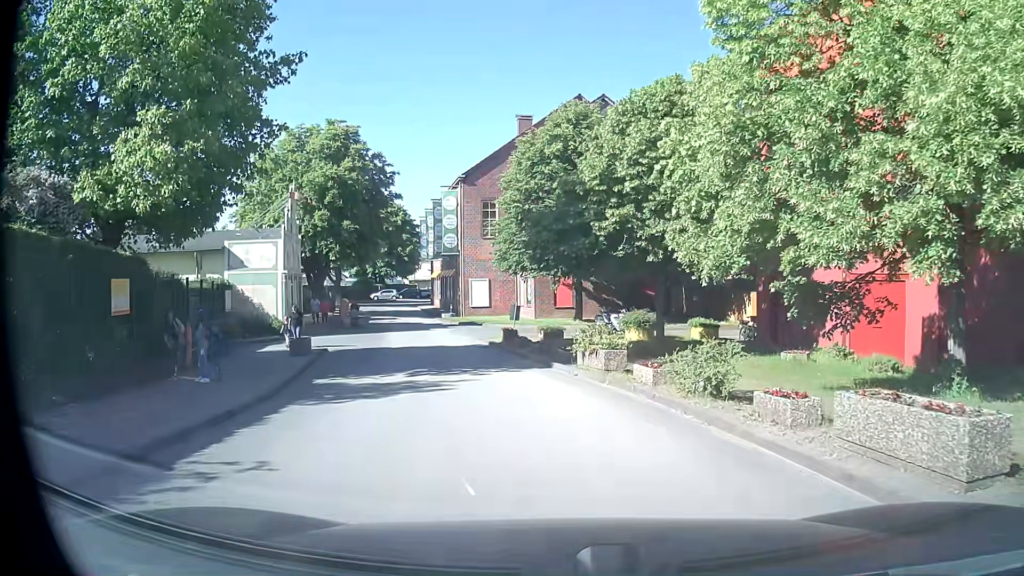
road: service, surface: asphalt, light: Day
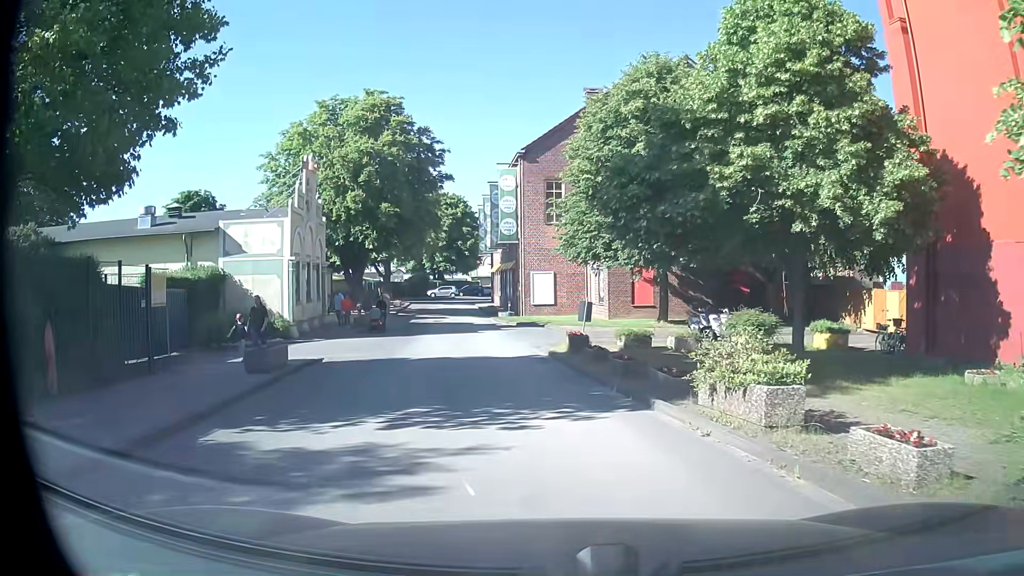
(-0.3, +7.2) m; -5°
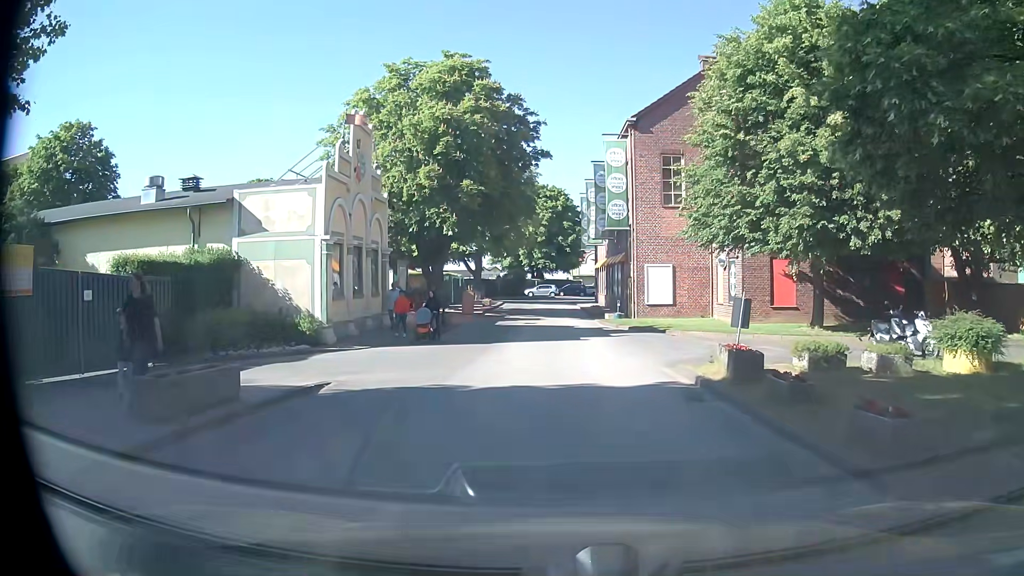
(-0.6, +7.1) m; -9°
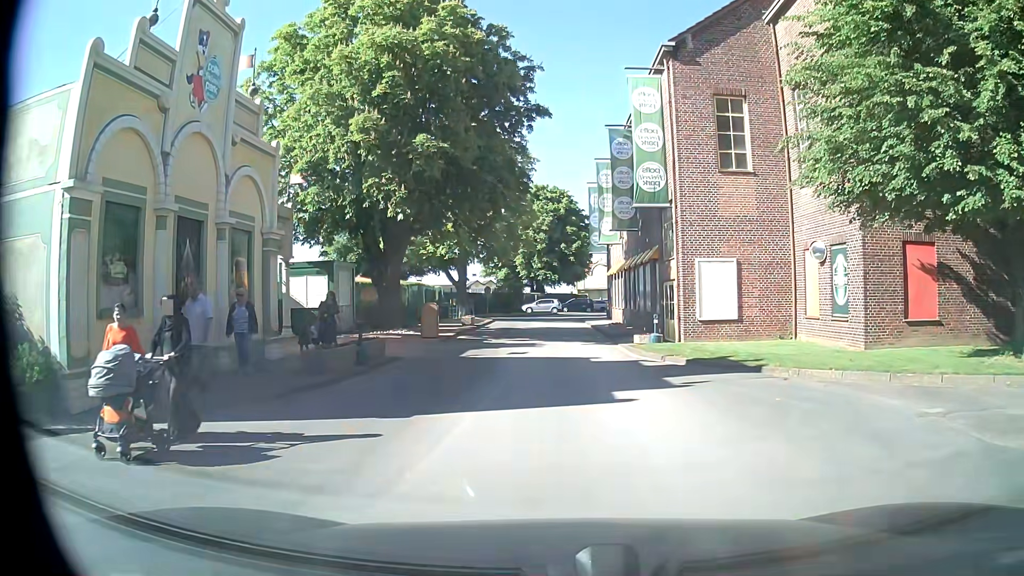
(0.0, +11.7) m; 0°
